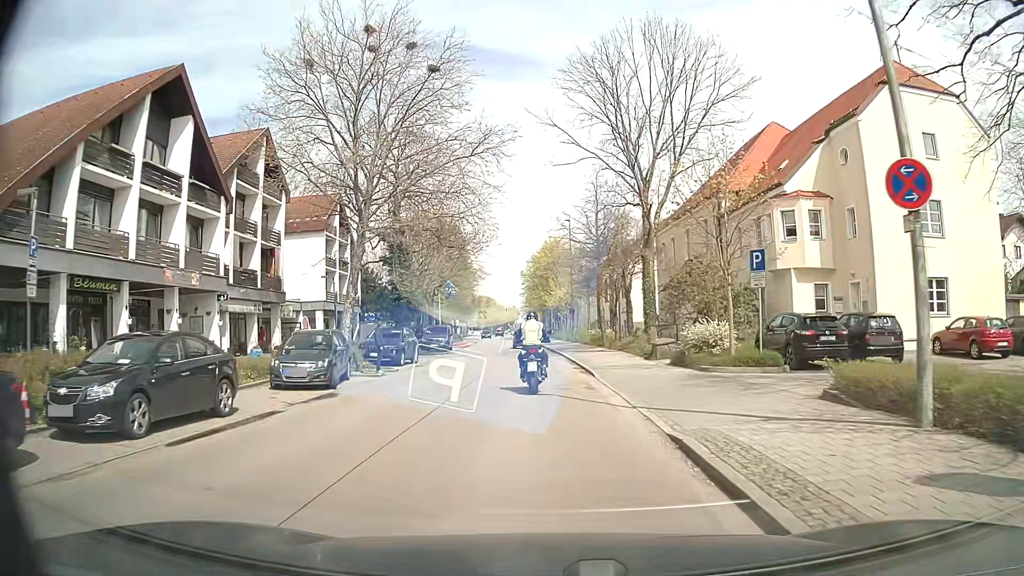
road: secondary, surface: asphalt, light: Day
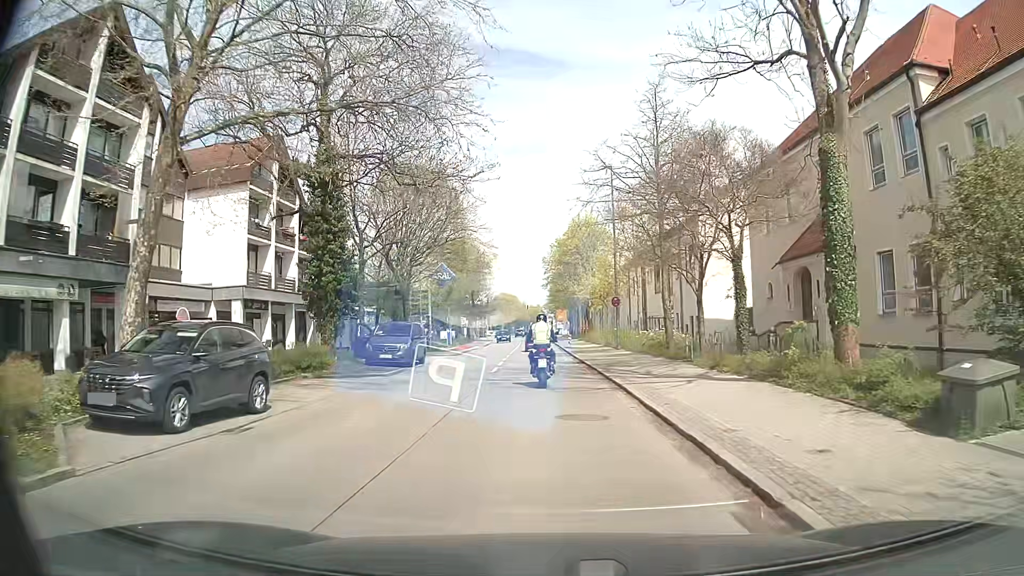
(-0.5, +19.1) m; -2°
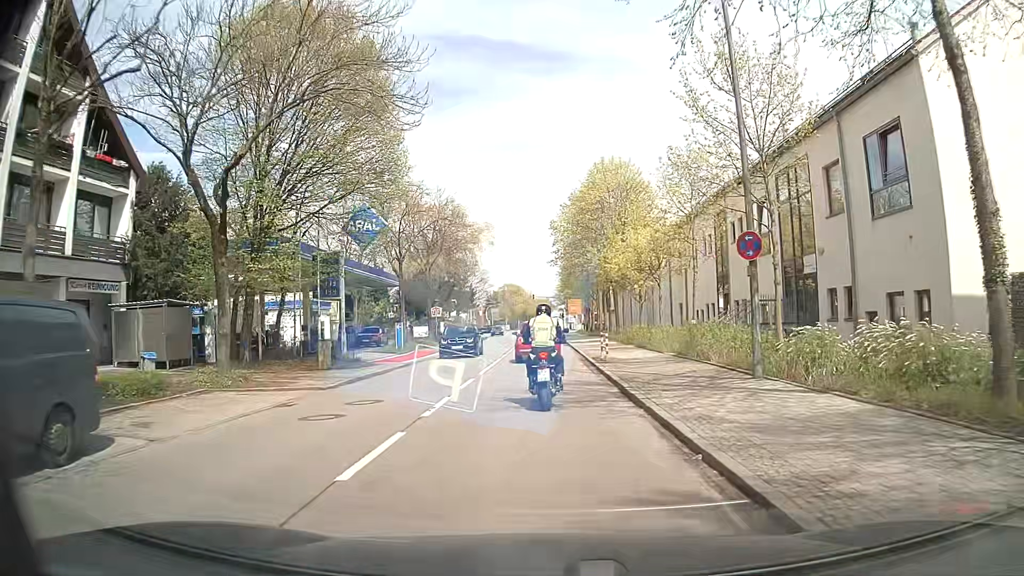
(-0.2, +23.9) m; -1°
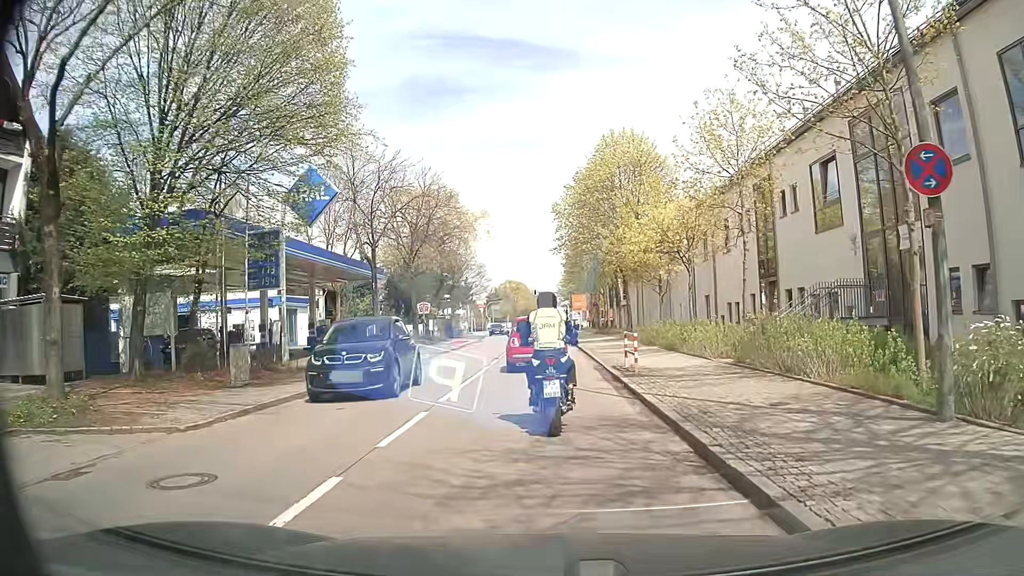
(0.0, +6.6) m; 0°
